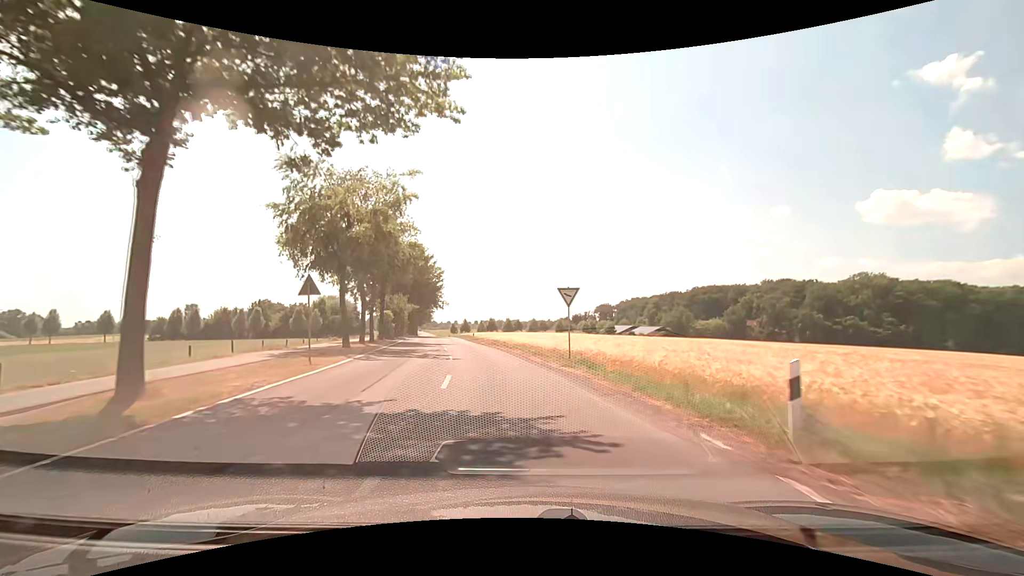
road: unclassified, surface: asphalt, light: Day
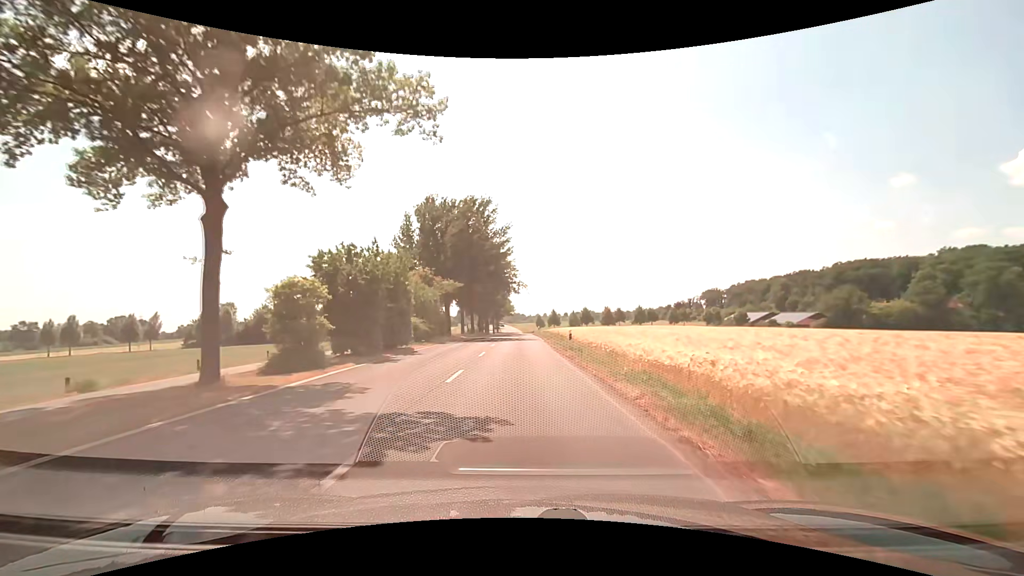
(-3.5, +34.3) m; -11°
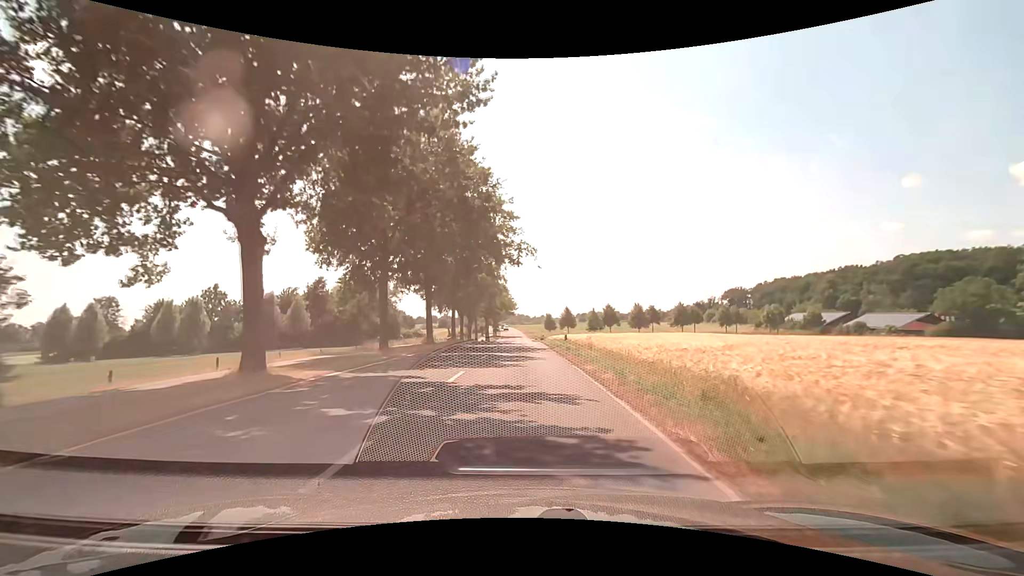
(-0.1, +35.4) m; 0°
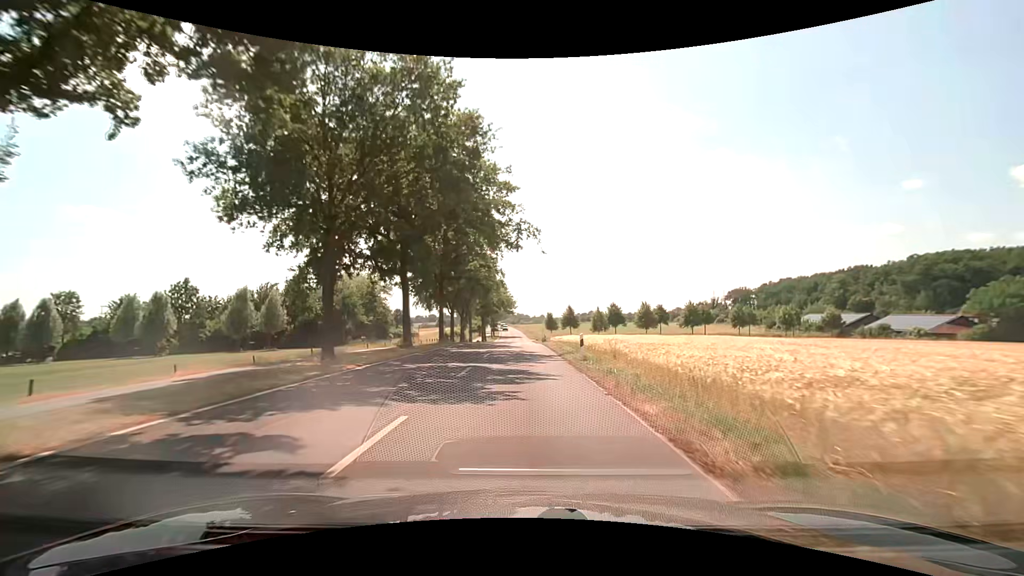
(0.0, +7.2) m; 0°
(0, +10) (0, +20) (0, +30) (0, +40) (0, +50) (0, +60) (0, +70) (0, +80) (0, +90) (0, +100) m
